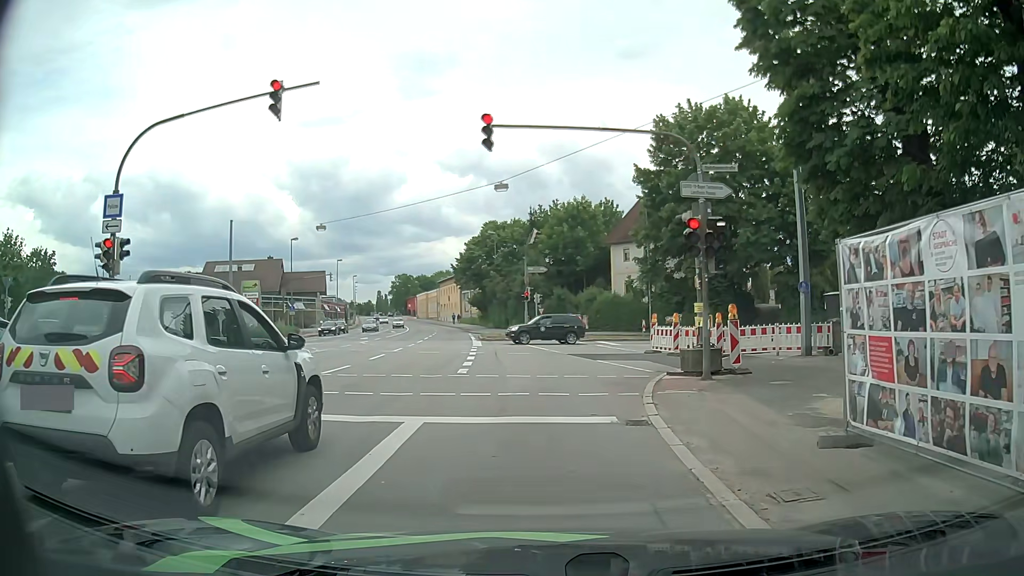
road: primary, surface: asphalt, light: Day
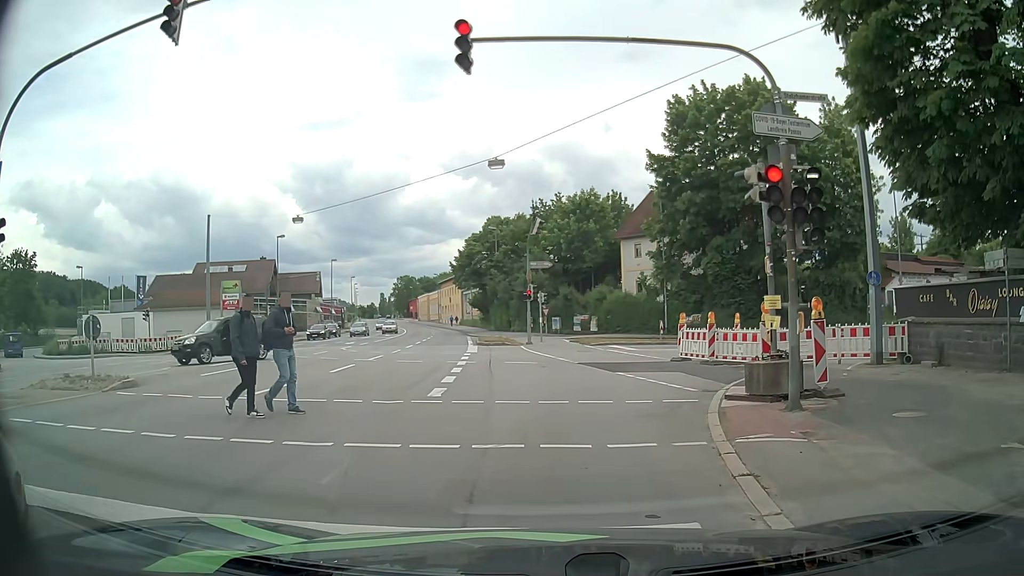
(-0.3, +4.8) m; -3°
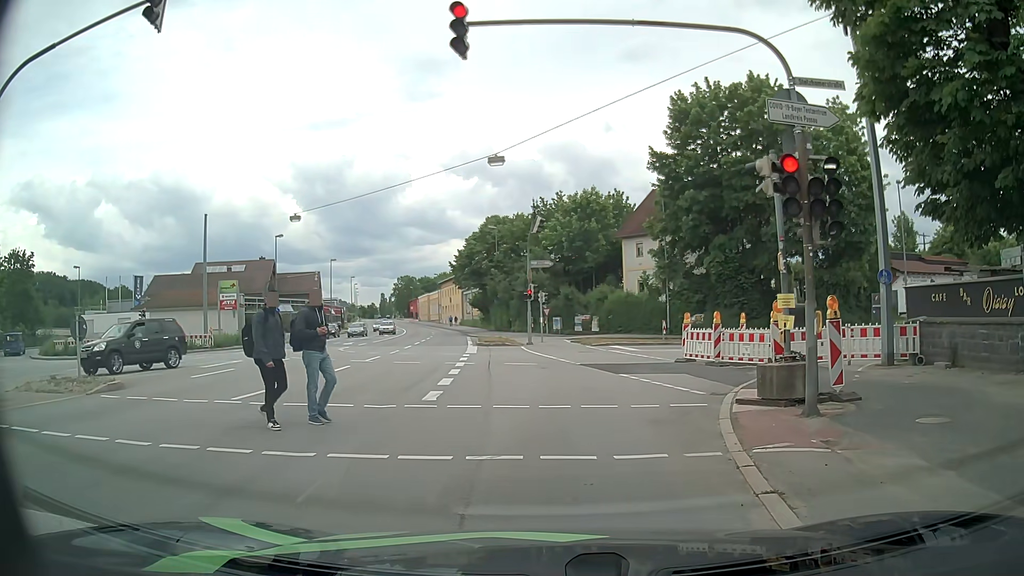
(0.0, +0.6) m; 0°
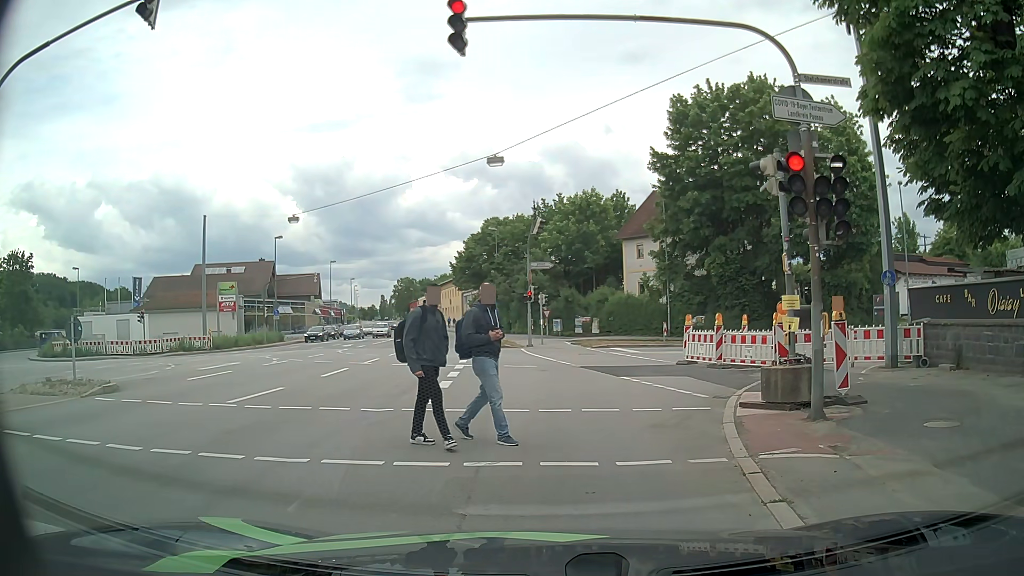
(0.0, +0.3) m; 0°
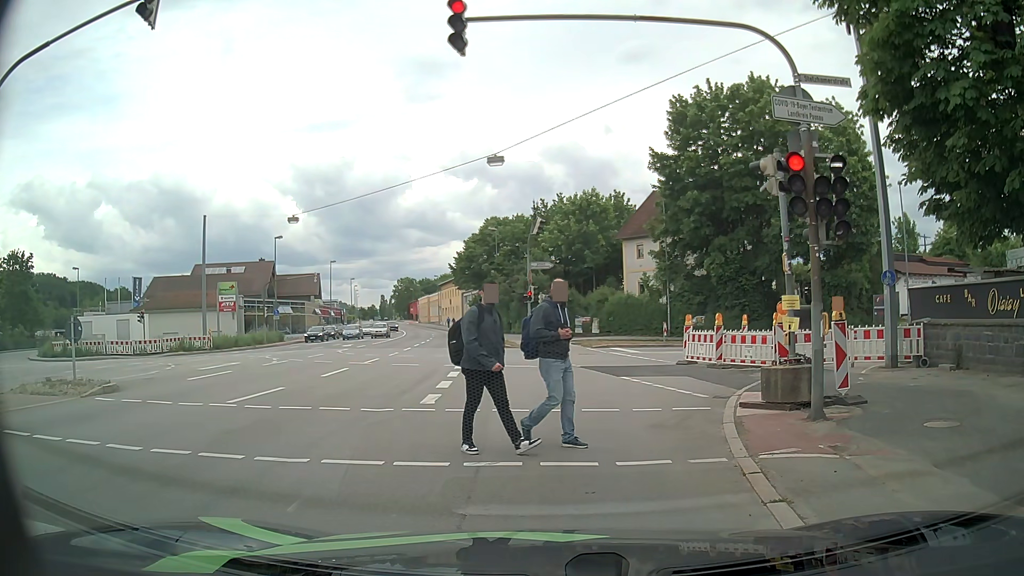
(0.0, 0.0) m; 0°
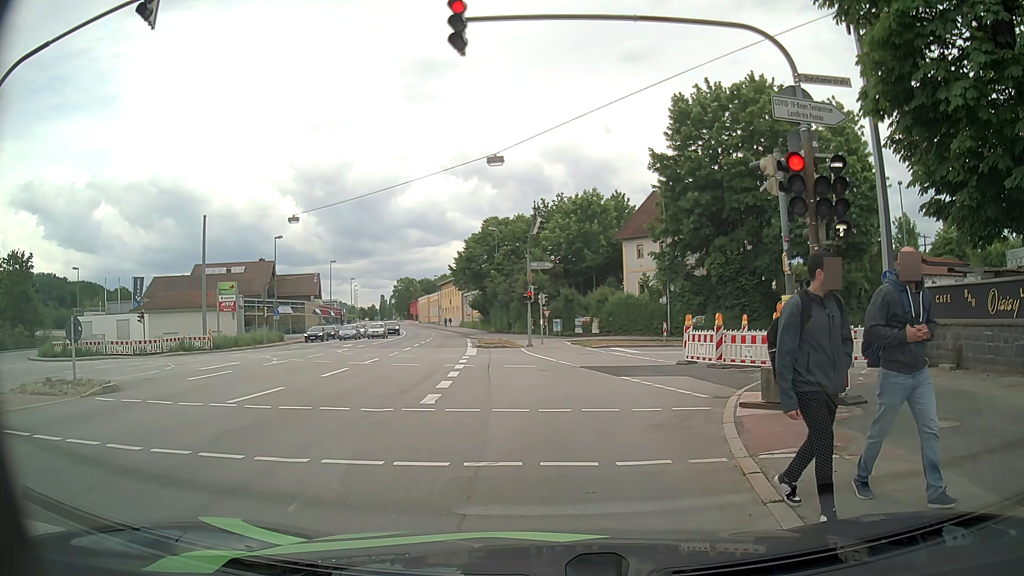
(0.0, 0.0) m; 0°
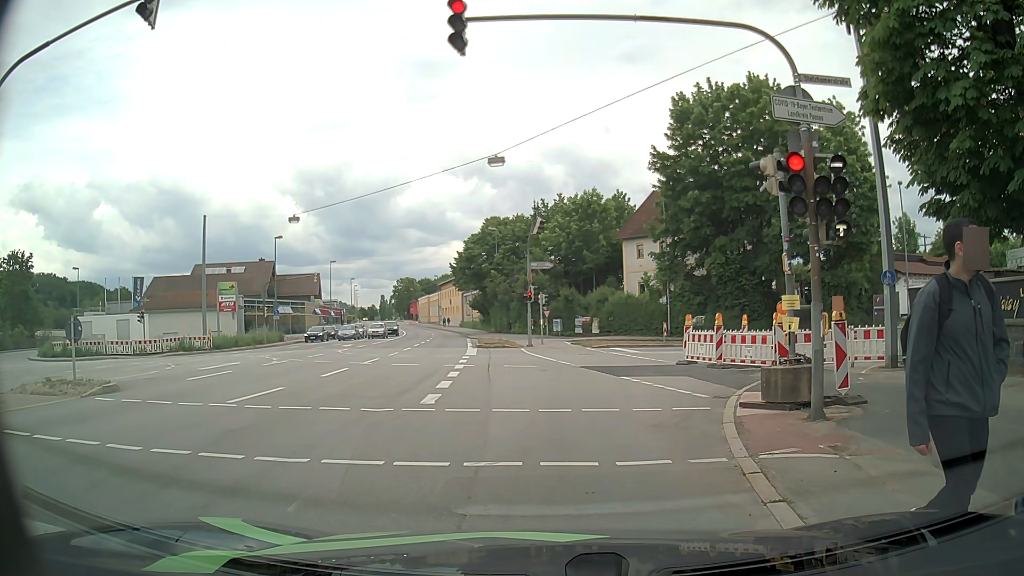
(0.0, 0.0) m; 0°
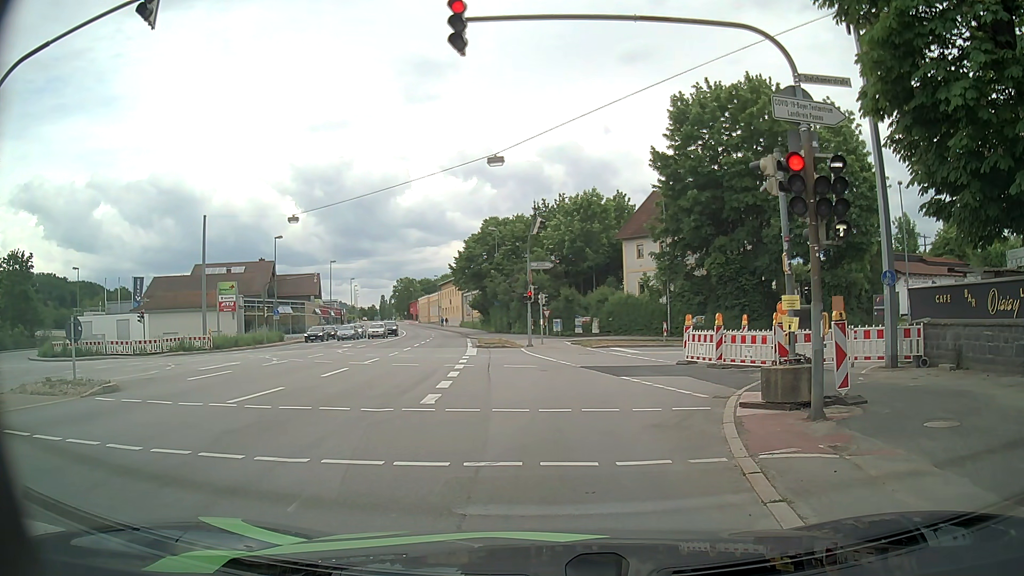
(0.0, 0.0) m; 0°
(0, +10) (0, +20) (+5, +29) (+14, +31) (+24, +29) (+33, +24) (+40, +17) (+46, +9) (+52, +1) (+60, -4) m
